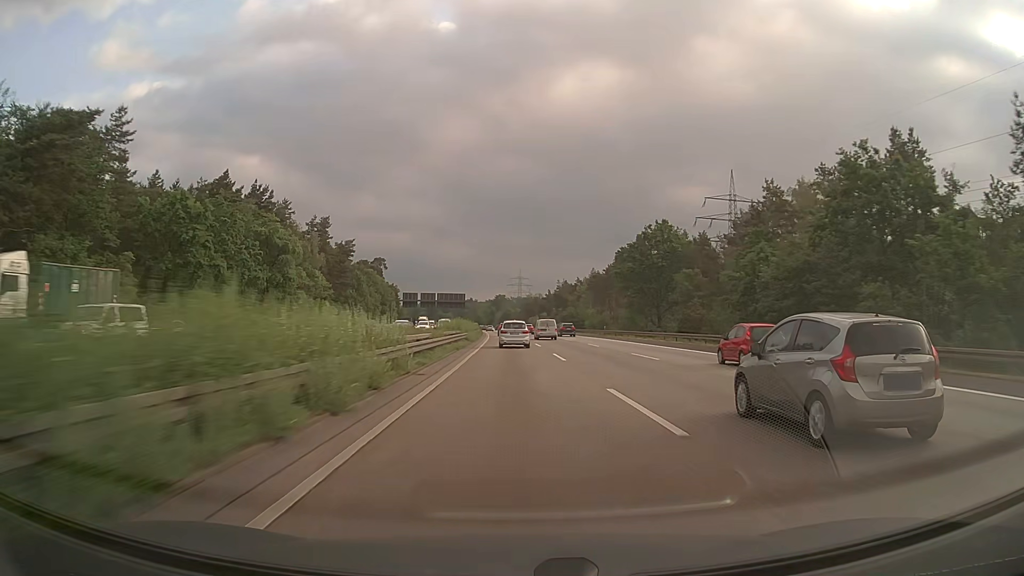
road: motorway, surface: asphalt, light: Day
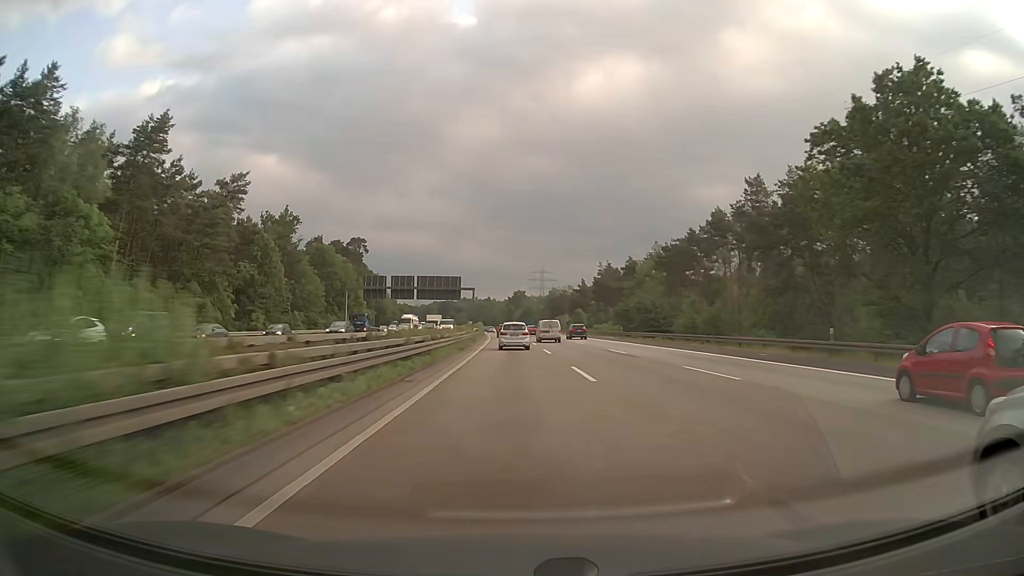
(-0.8, +62.5) m; -2°
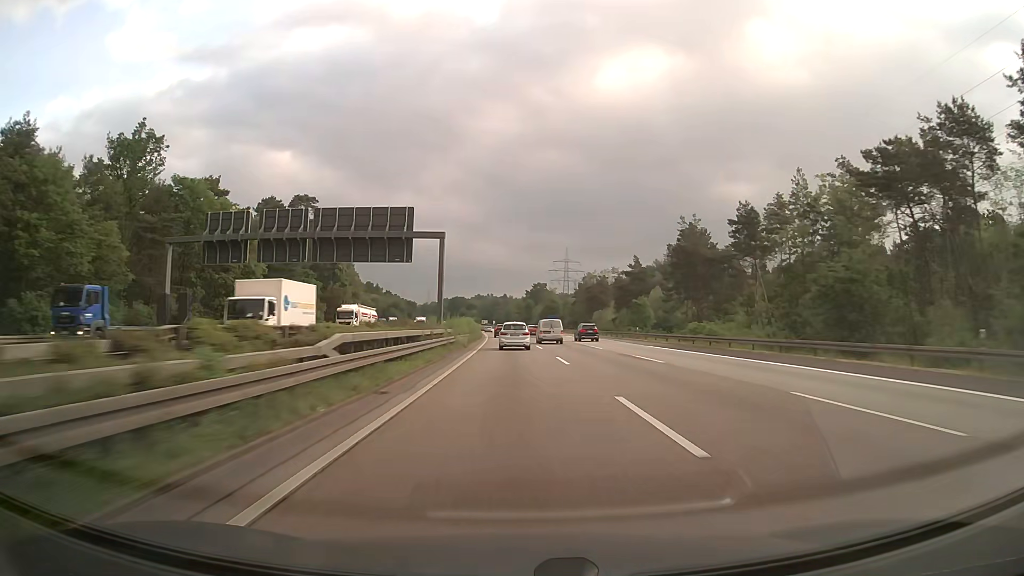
(-0.7, +62.6) m; -1°
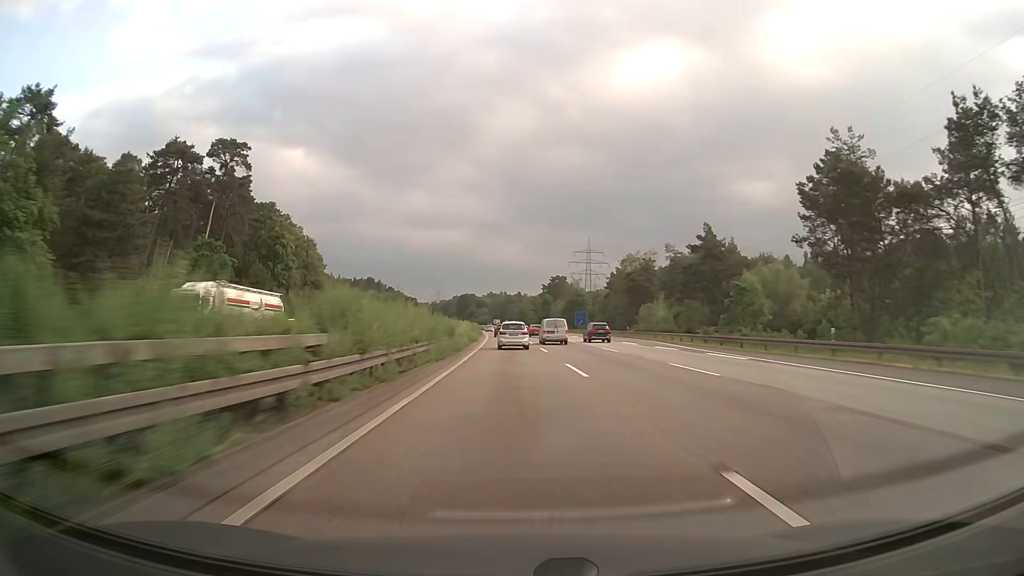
(-0.4, +41.7) m; -1°
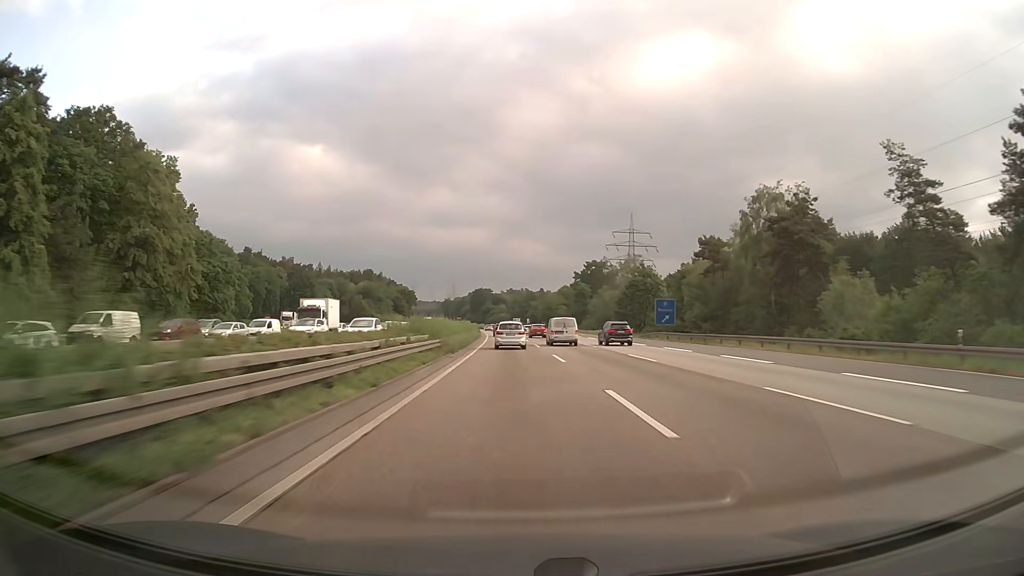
(-1.1, +62.6) m; -2°
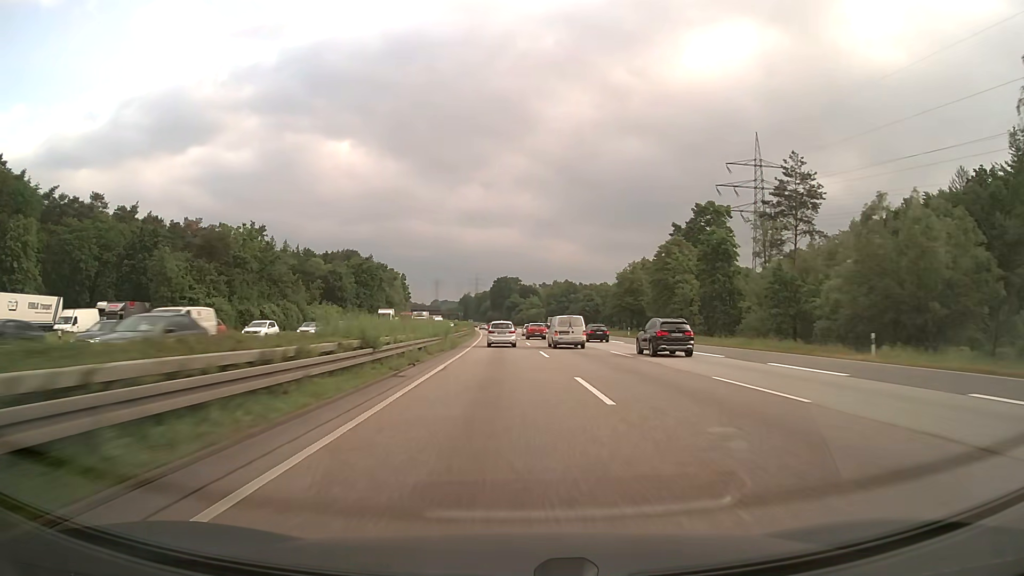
(-2.4, +102.5) m; -3°
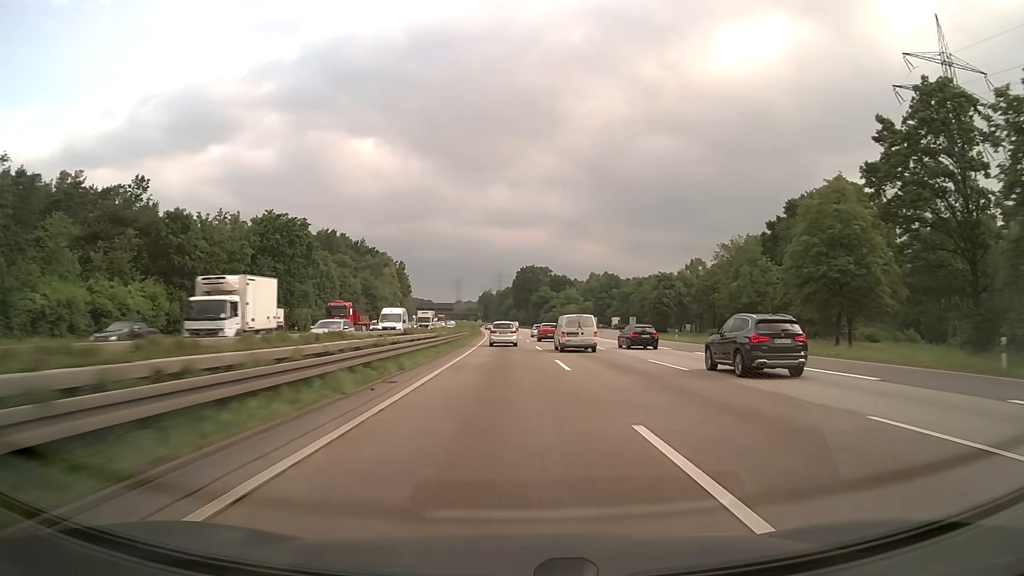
(-1.3, +61.4) m; -2°
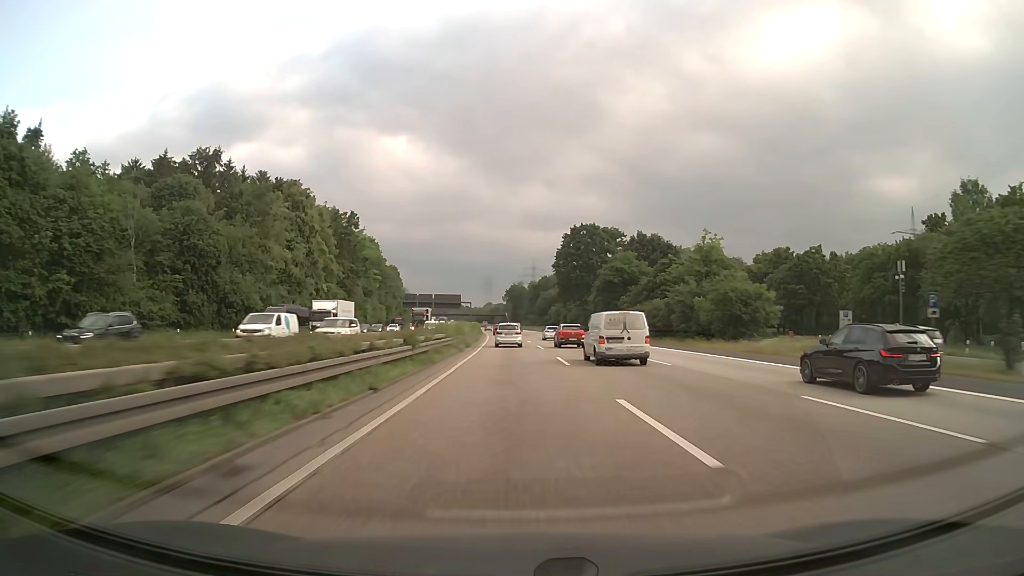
(-2.8, +102.5) m; -3°
(0, +10) (0, +20) (0, +30) (0, +40) (-1, +50) (-1, +60) (-1, +70) (-2, +80) (-2, +90) (-2, +100) m
